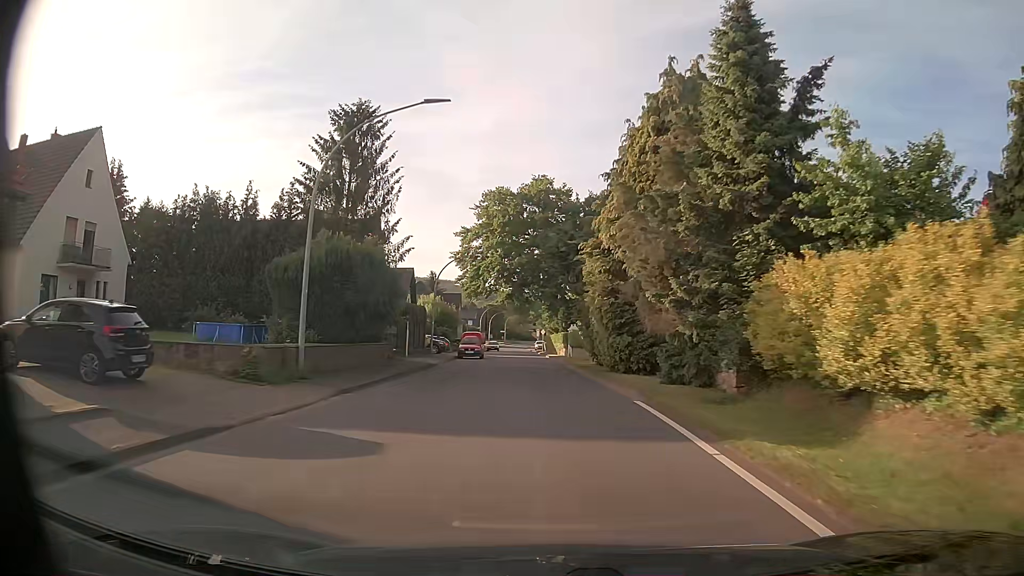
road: tertiary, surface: asphalt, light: Day
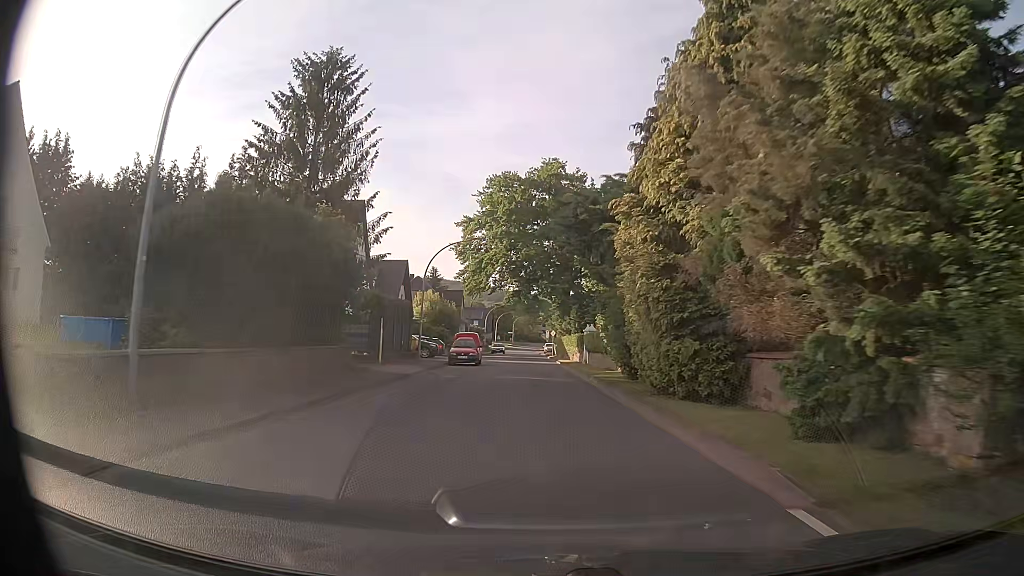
(-0.1, +8.4) m; -1°
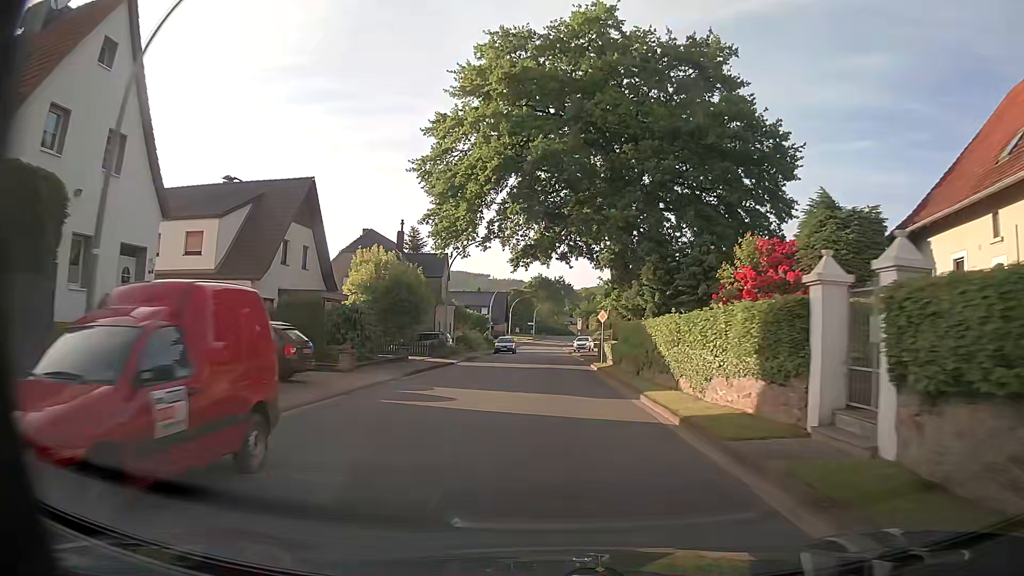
(-0.8, +33.2) m; -2°
(0, +10) (0, +20) (0, +30) (0, +40) (0, +50) (0, +60) (0, +70) (0, +80) (0, +90) (0, +100) m
